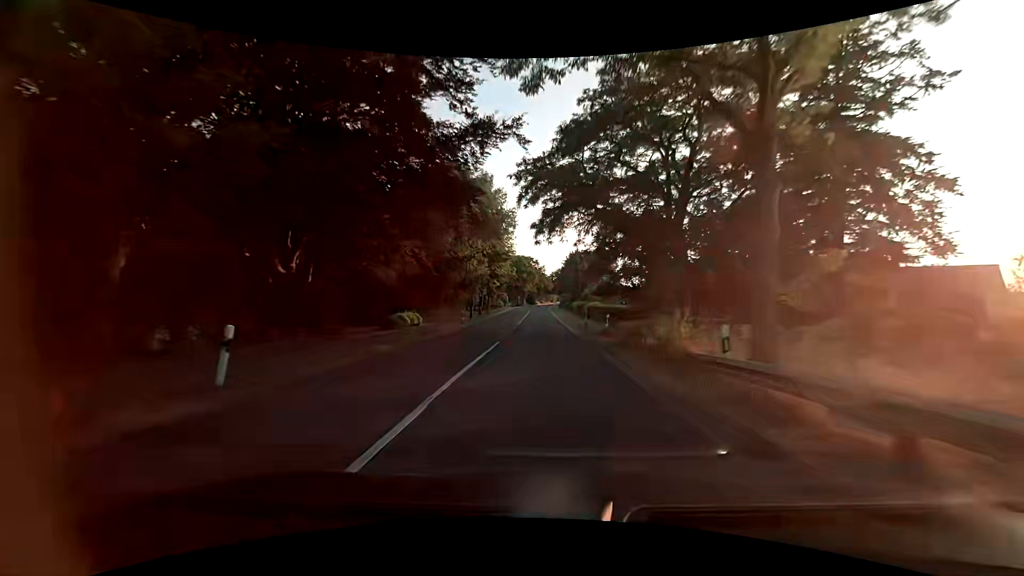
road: secondary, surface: asphalt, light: Day
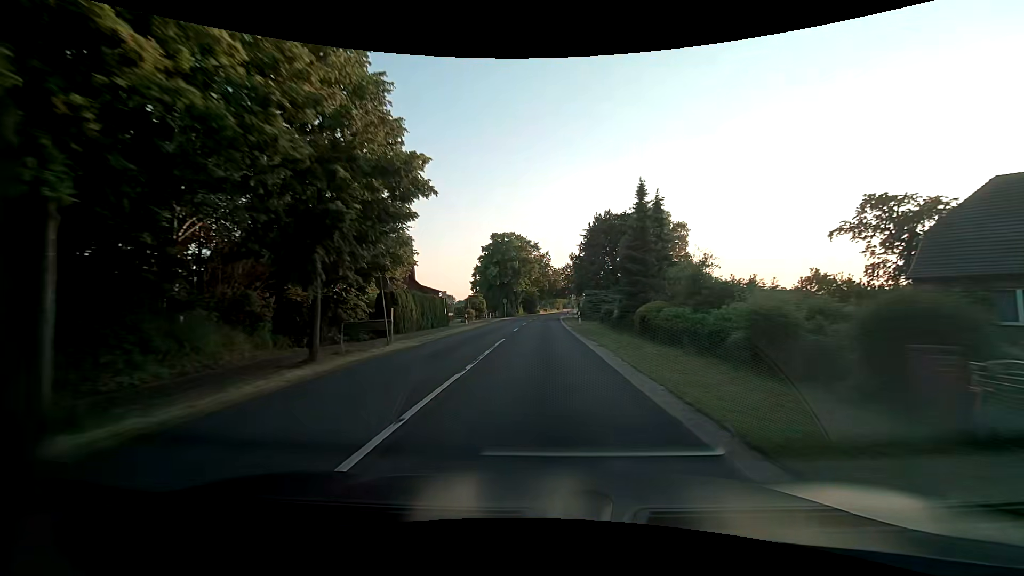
(-0.4, +56.6) m; 0°
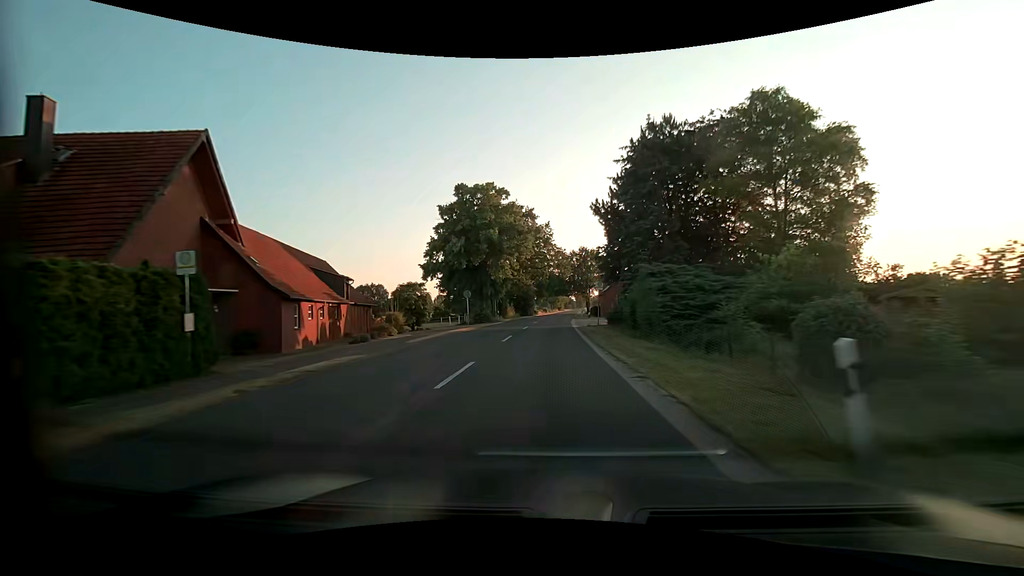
(+0.1, +33.6) m; 0°
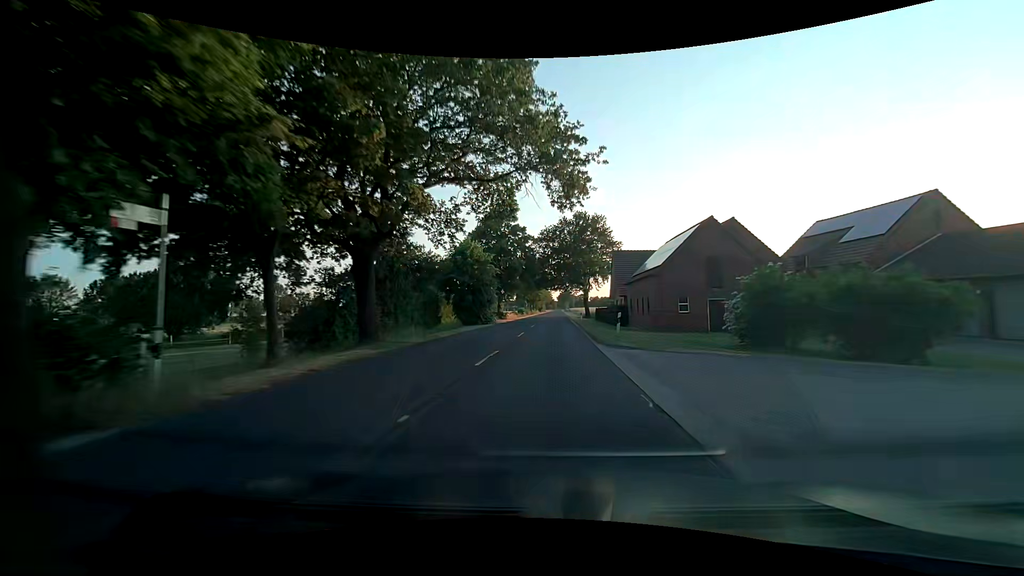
(+0.6, +44.9) m; +2°
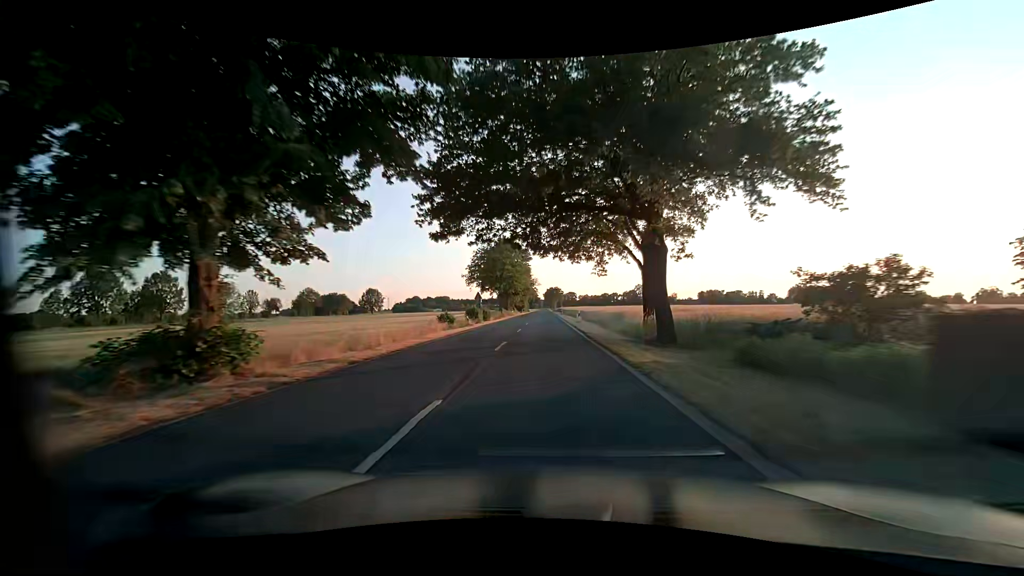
(+1.2, +56.4) m; +2°
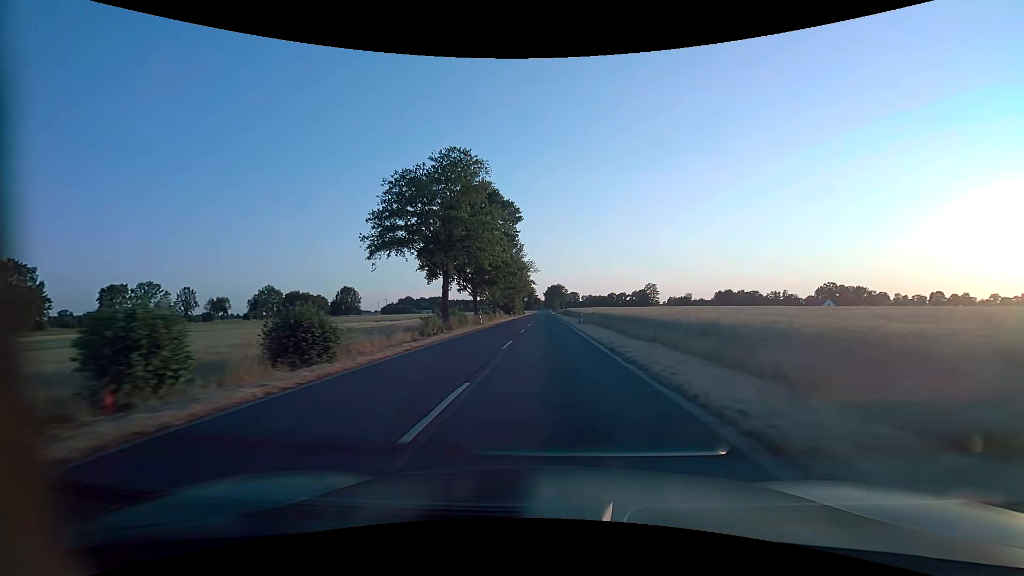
(-0.3, +46.5) m; 0°
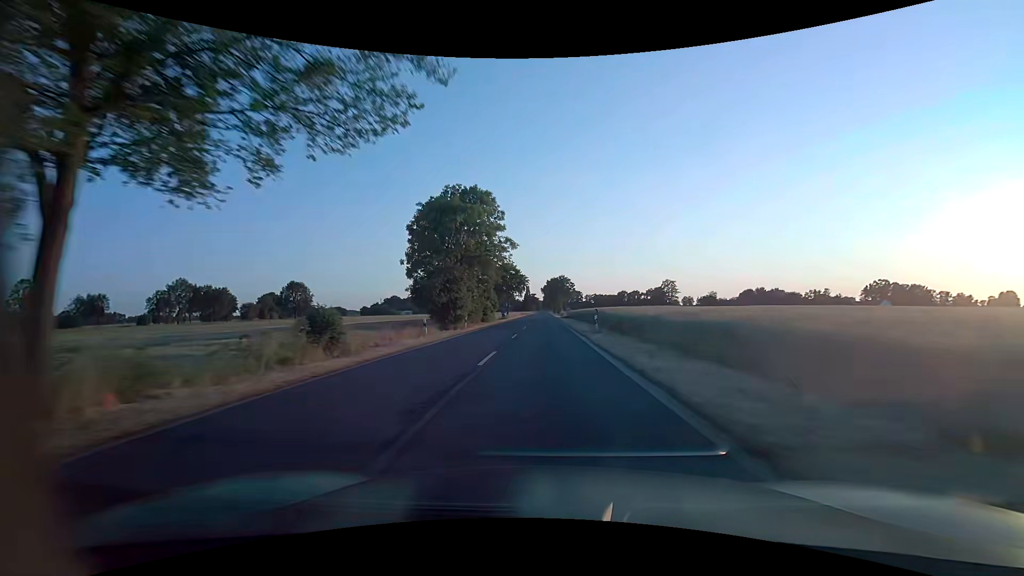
(+0.3, +65.8) m; 0°
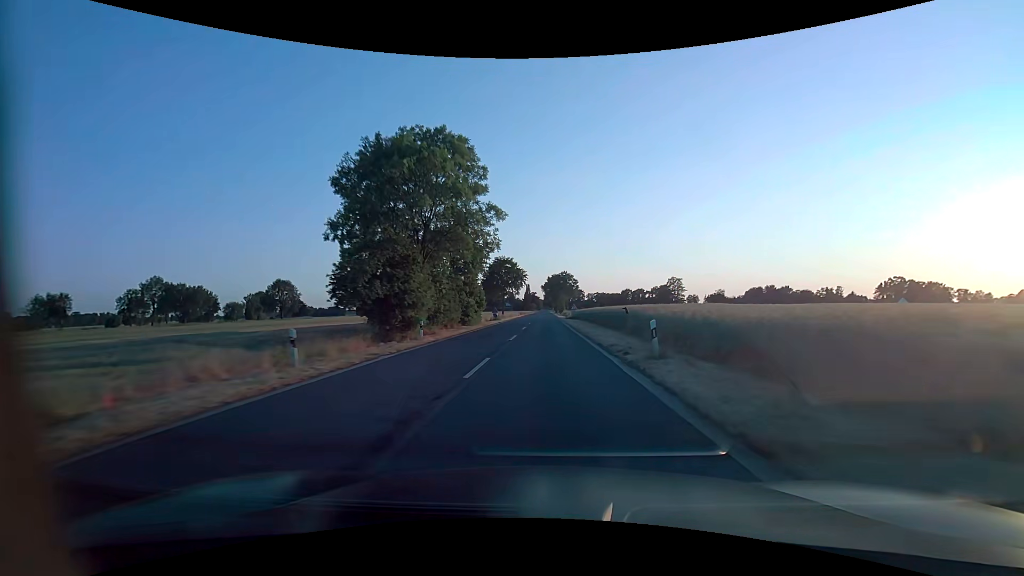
(0.0, +14.3) m; 0°
(0, +10) (0, +20) (0, +30) (0, +40) (0, +50) (0, +60) (0, +70) (0, +80) (0, +90) (0, +100) m
